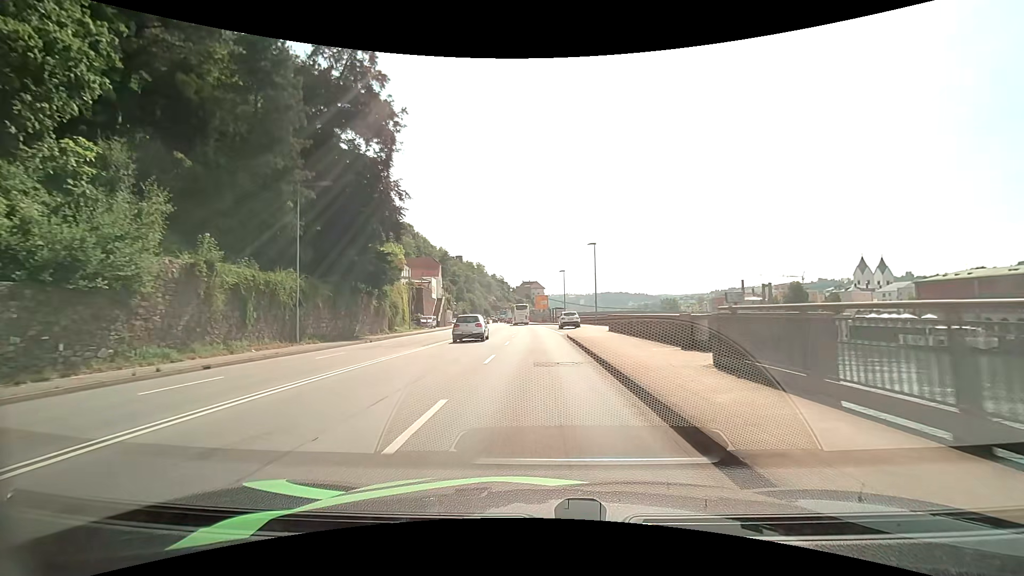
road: primary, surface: asphalt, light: Day
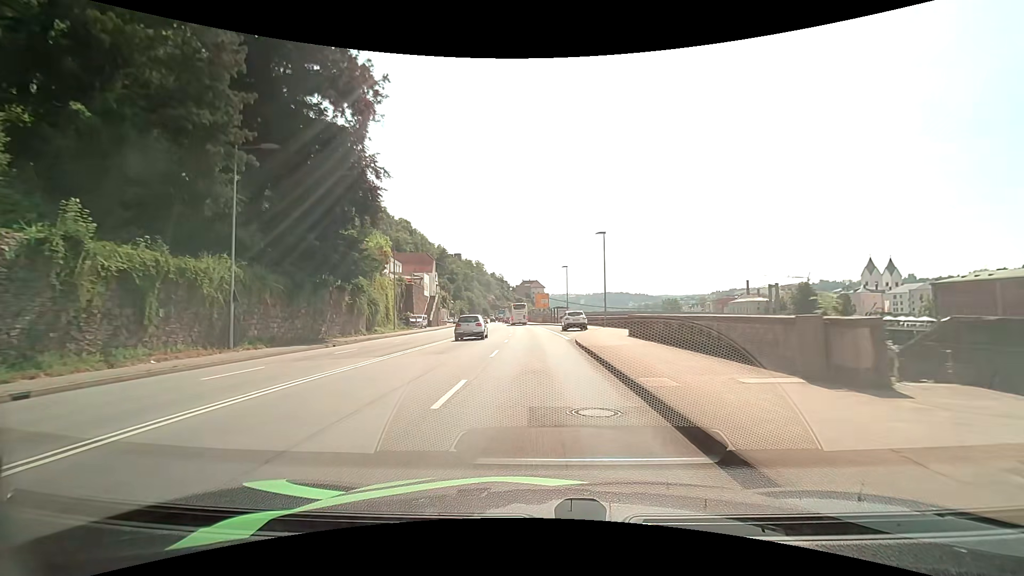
(0.0, +6.8) m; 0°
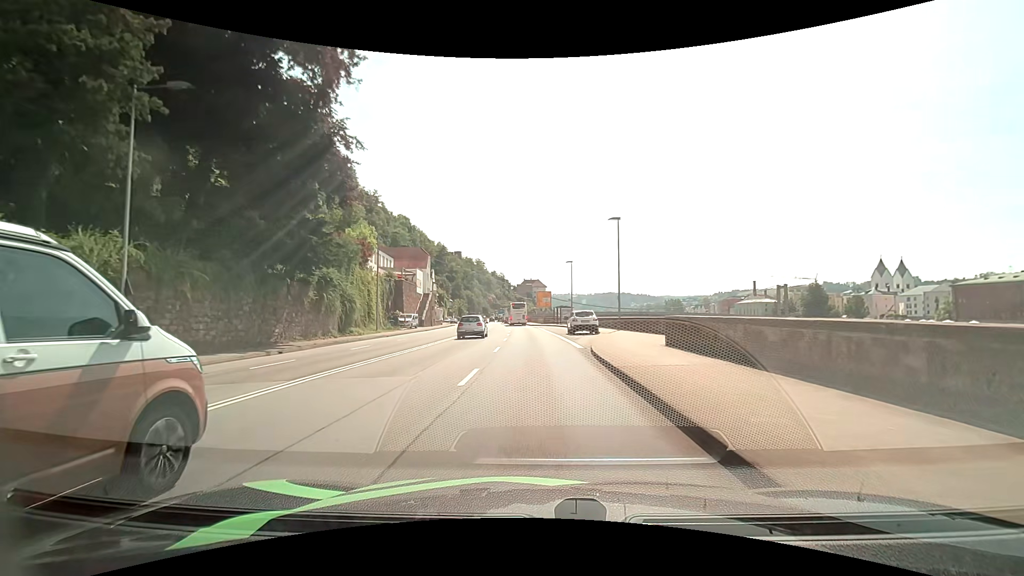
(0.0, +6.6) m; 0°
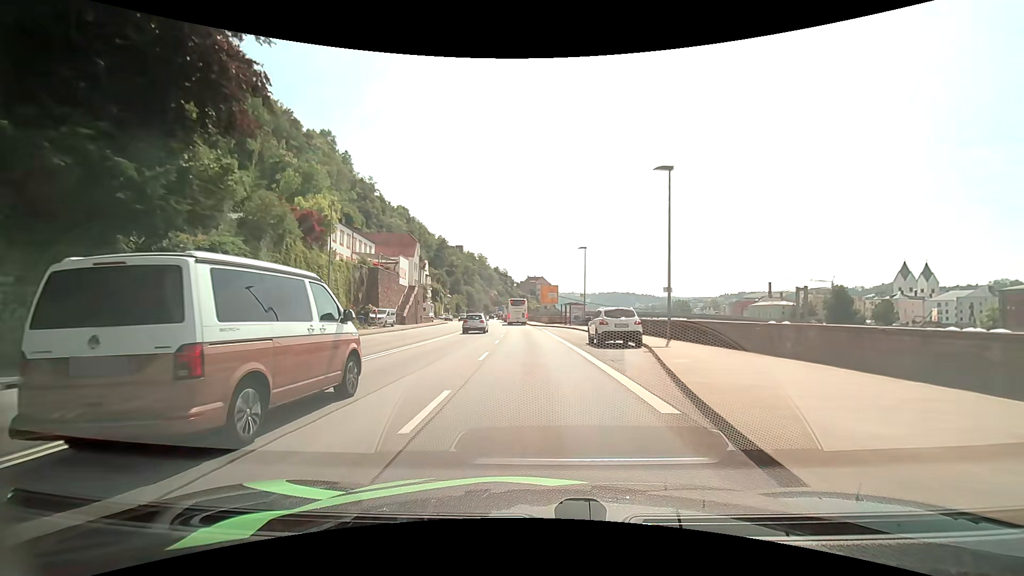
(-0.1, +12.6) m; -1°
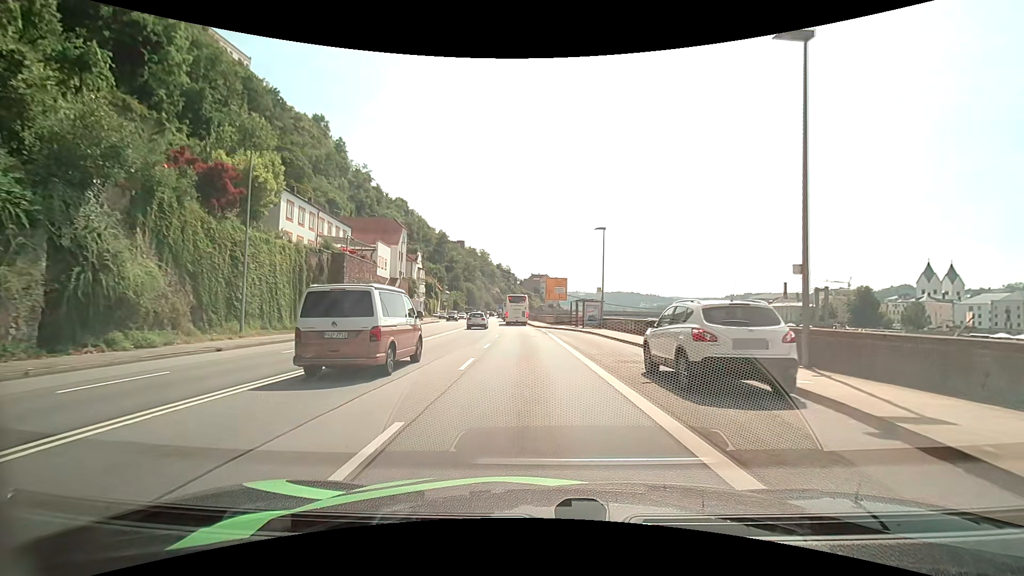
(0.0, +11.5) m; 0°
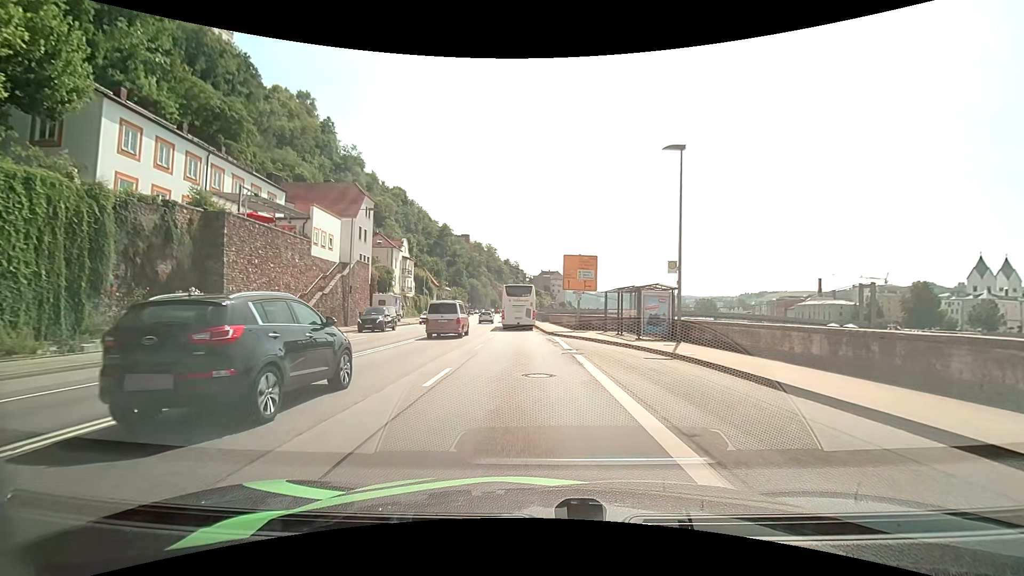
(-0.2, +19.3) m; -1°
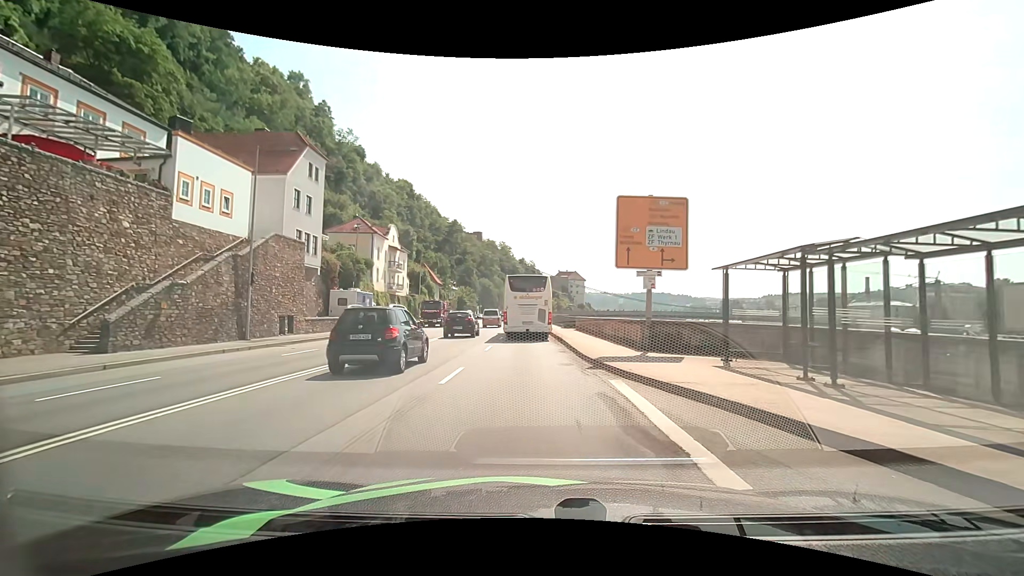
(-0.3, +17.0) m; -2°
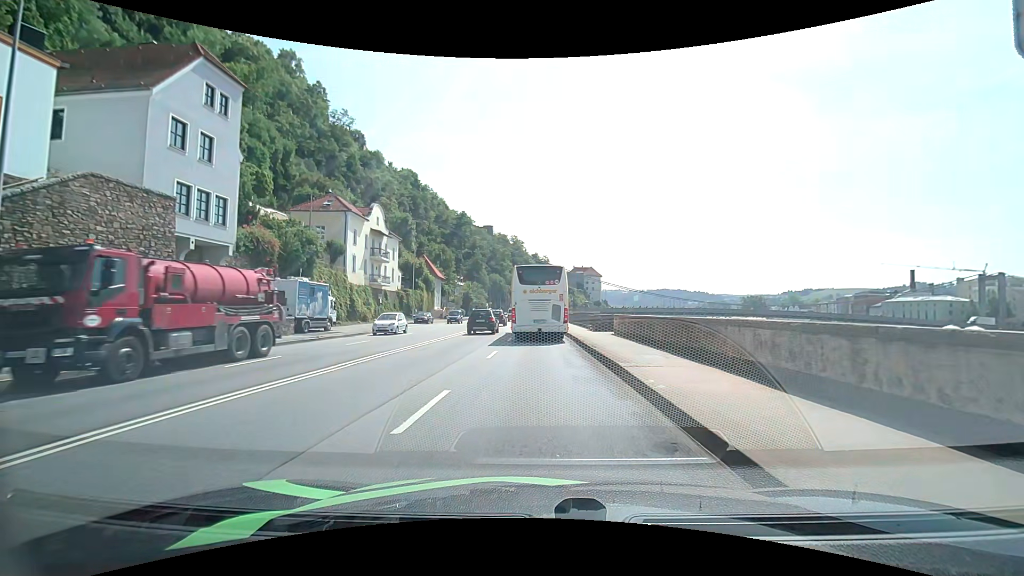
(-0.1, +13.4) m; 0°
(0, +10) (0, +20) (0, +30) (-1, +40) (-1, +50) (-1, +60) (-2, +70) (-2, +80) (-2, +90) (-2, +100) m
